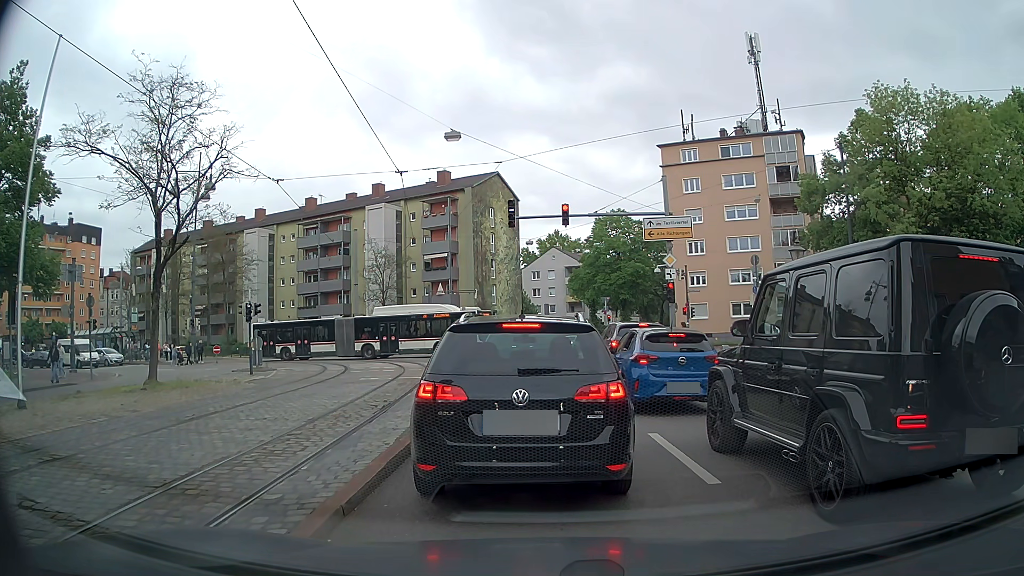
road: tertiary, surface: asphalt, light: Day
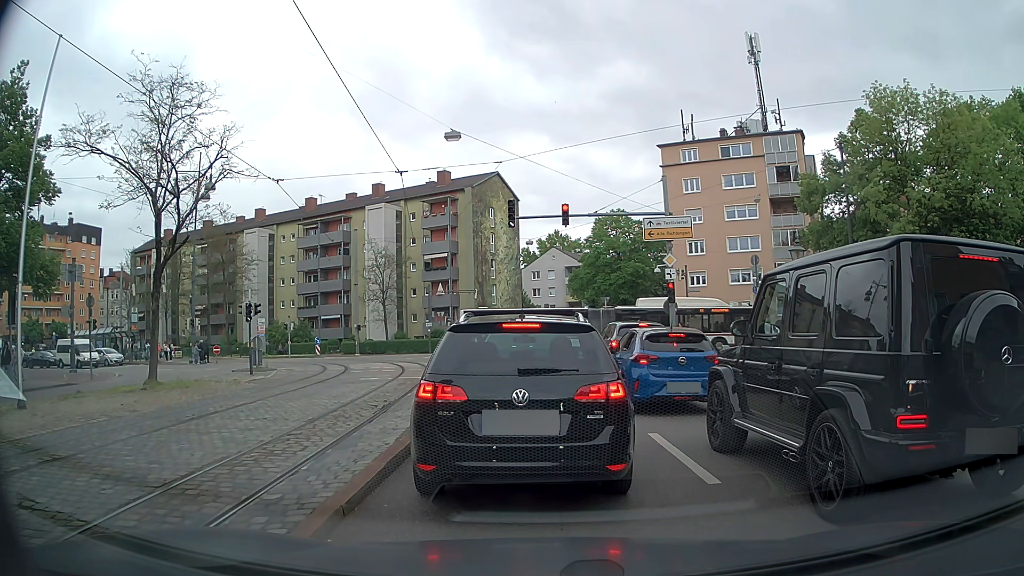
(0.0, 0.0) m; 0°
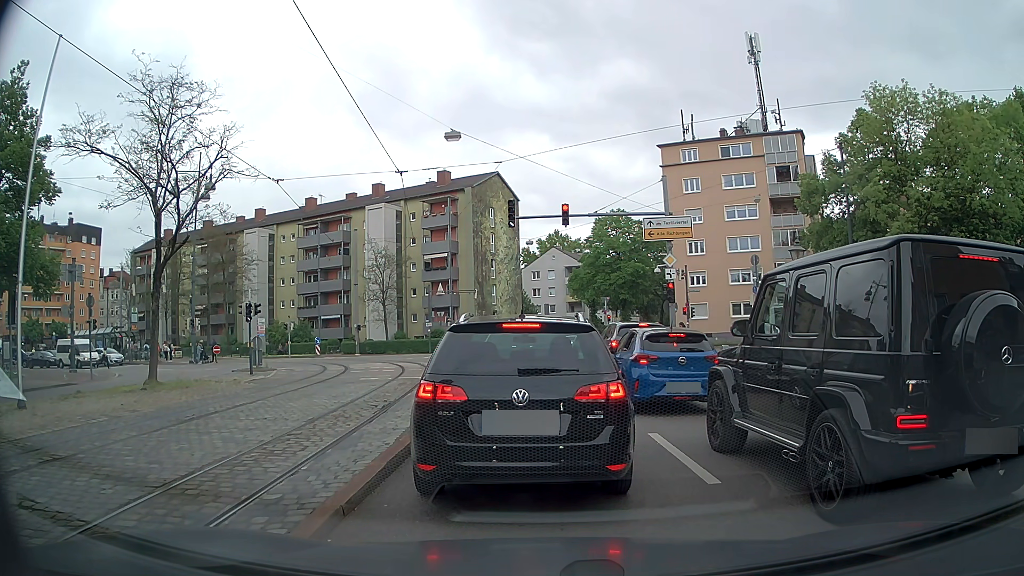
(0.0, 0.0) m; 0°
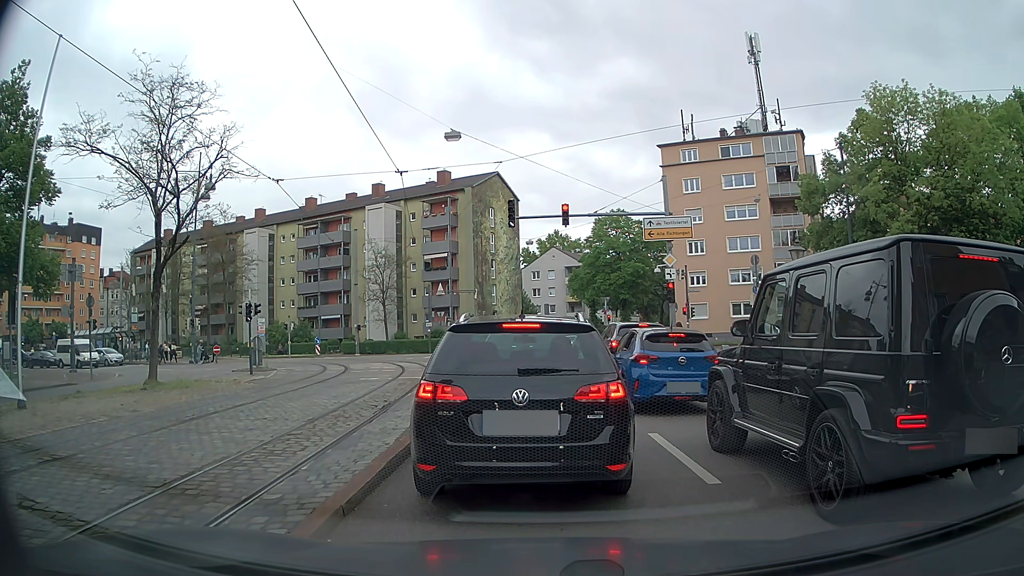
(0.0, 0.0) m; 0°
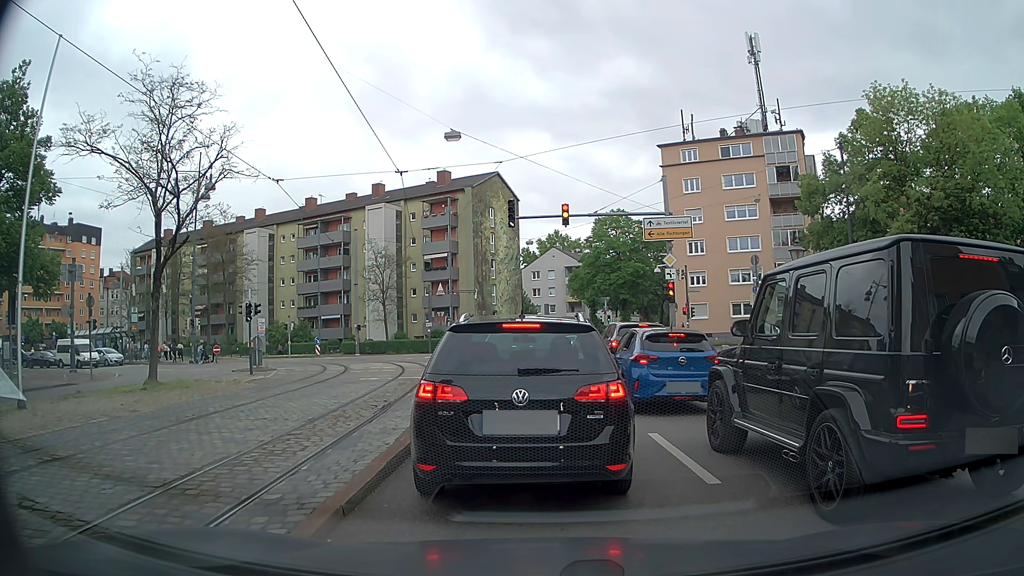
(0.0, 0.0) m; 0°
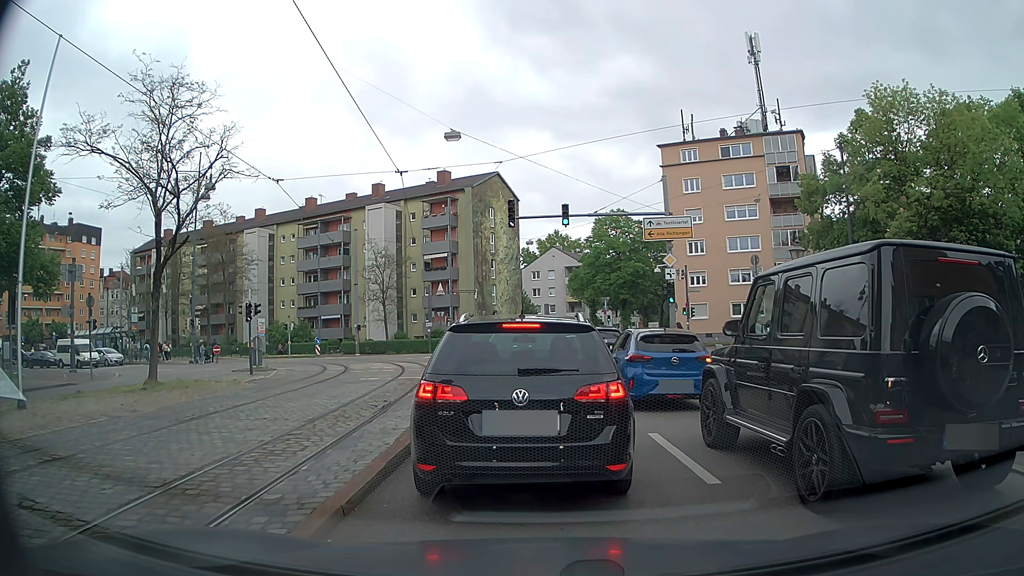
(0.0, 0.0) m; 0°
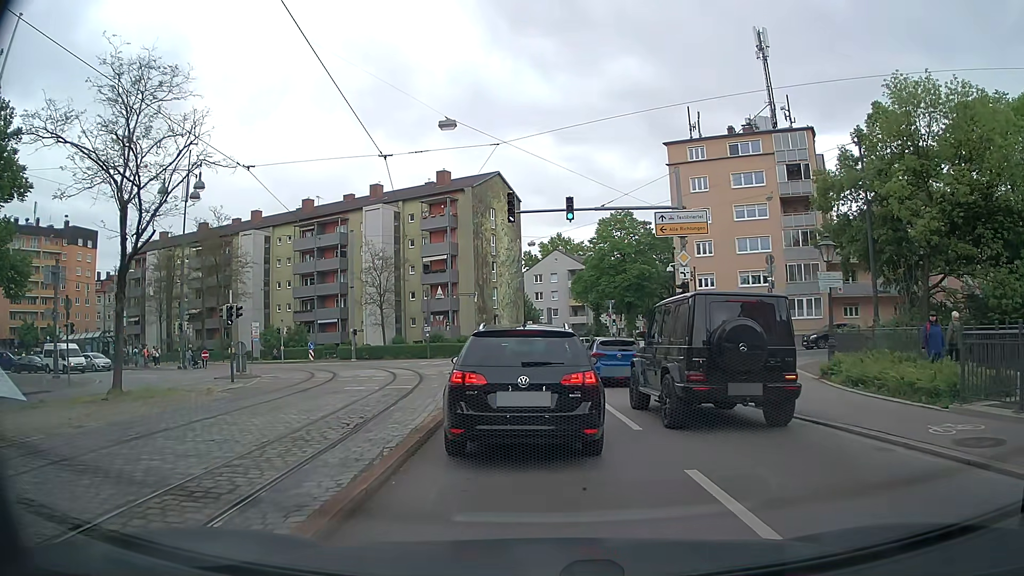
(0.0, +2.4) m; 0°
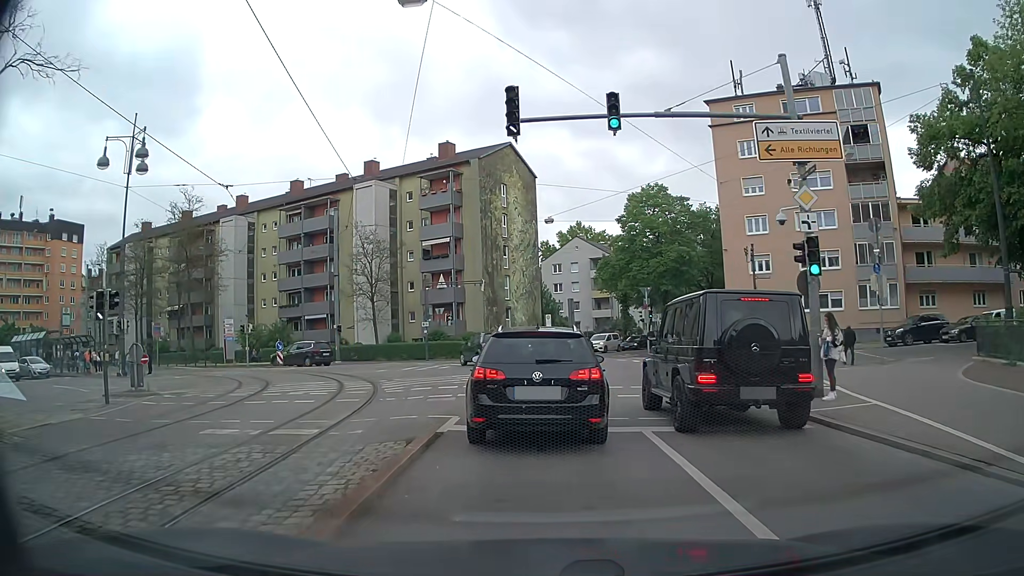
(-0.1, +10.5) m; -2°
(0, +10) (0, +20) (-1, +30) (-6, +39) (-14, +44) (-23, +48) (-33, +51) (-42, +55) (-52, +58) (-61, +61) m
